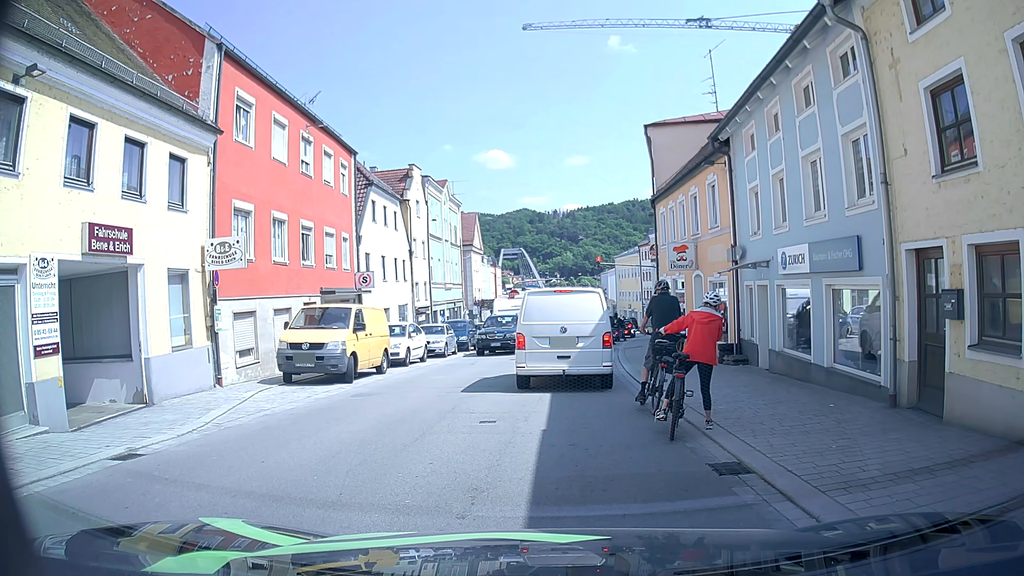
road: tertiary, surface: asphalt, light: Day
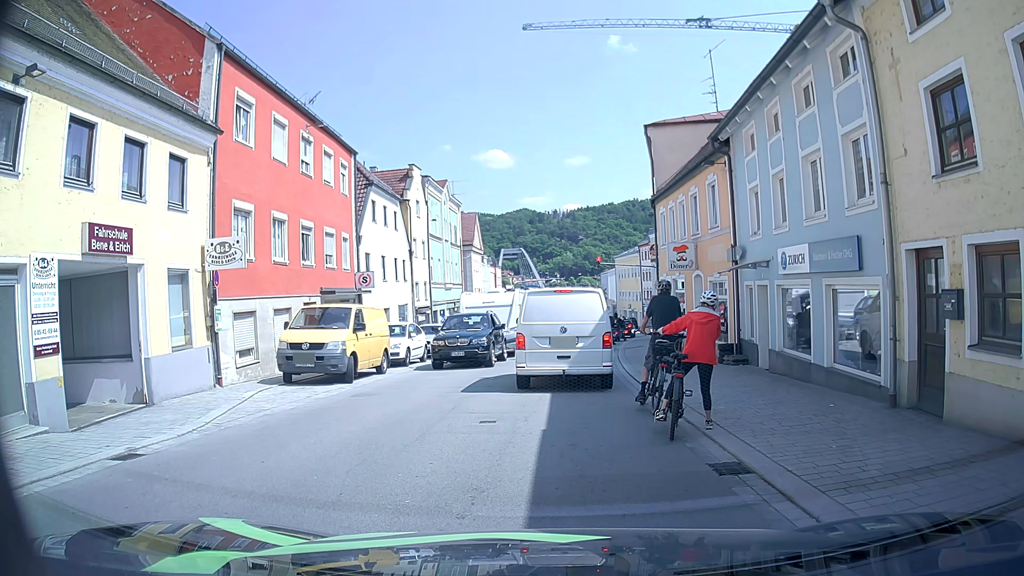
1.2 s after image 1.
(0.0, 0.0) m; 0°
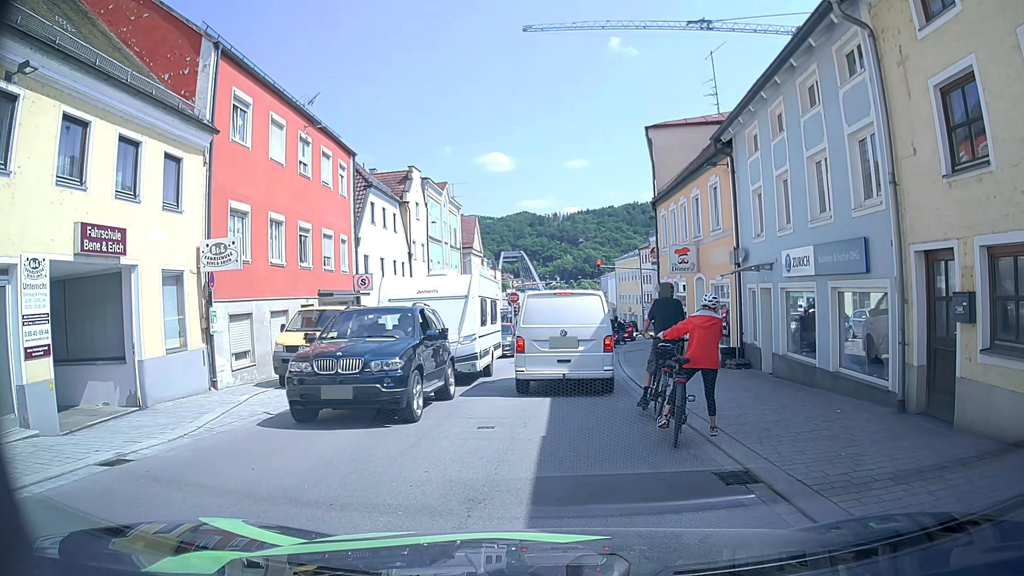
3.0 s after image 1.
(0.0, +0.2) m; 0°
